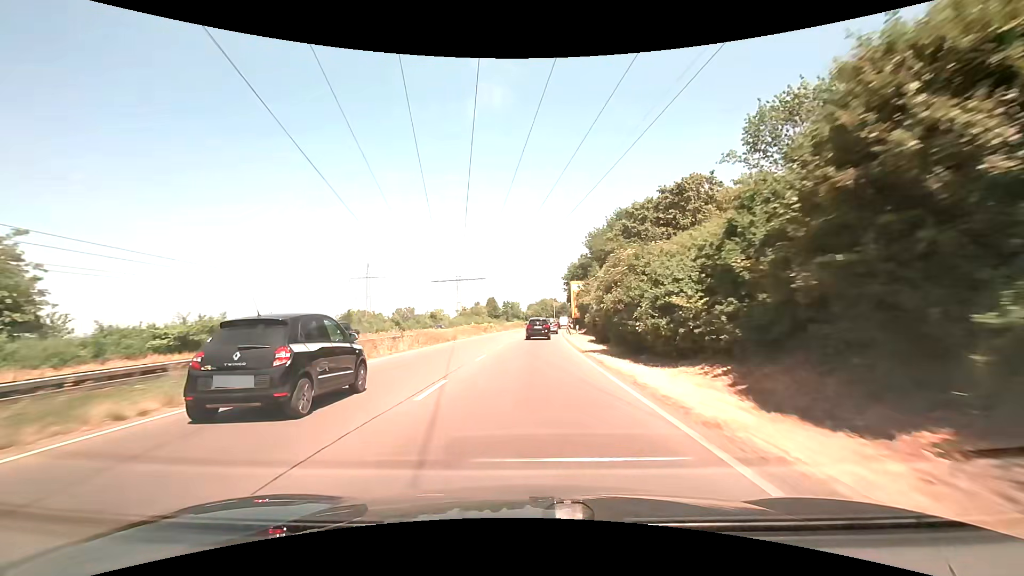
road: trunk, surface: asphalt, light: Day
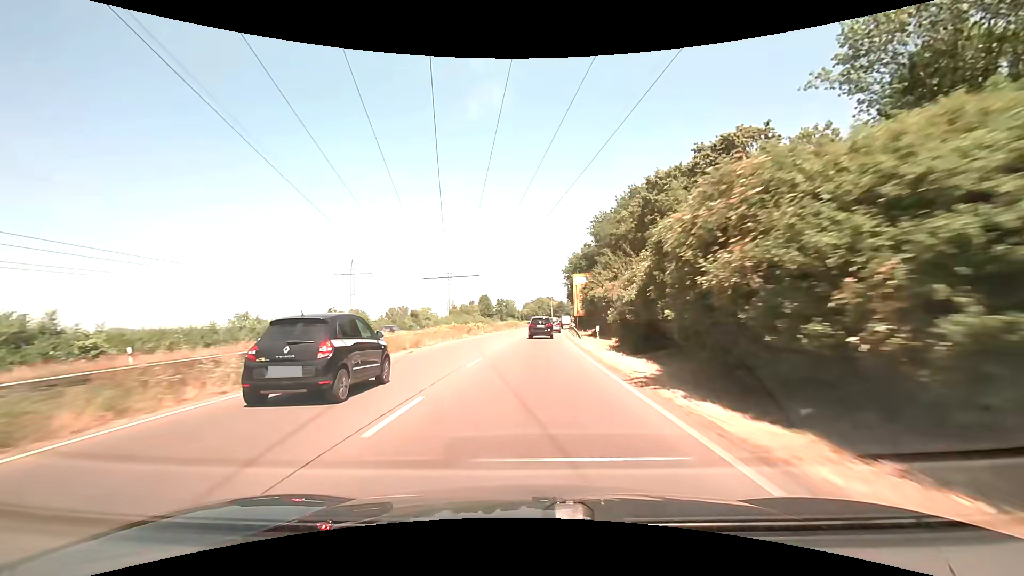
(0.0, +11.8) m; 0°
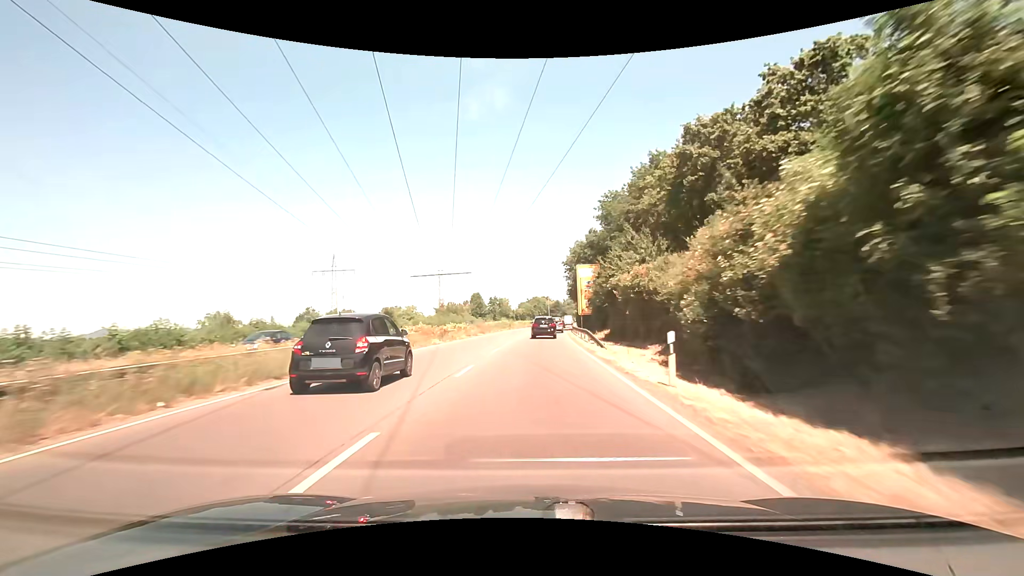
(0.0, +11.9) m; +1°
